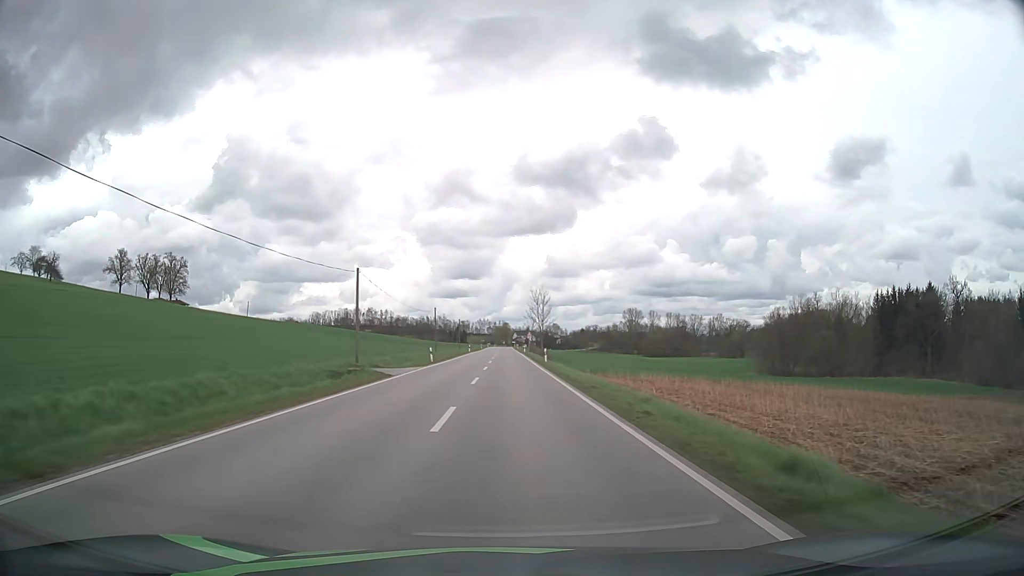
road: secondary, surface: asphalt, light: Day
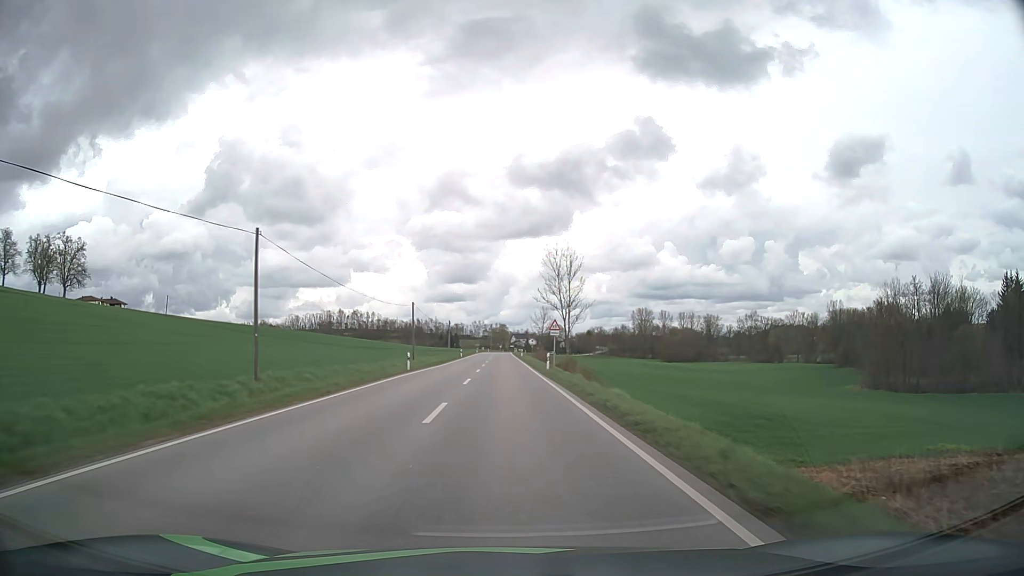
(+0.2, +59.1) m; 0°
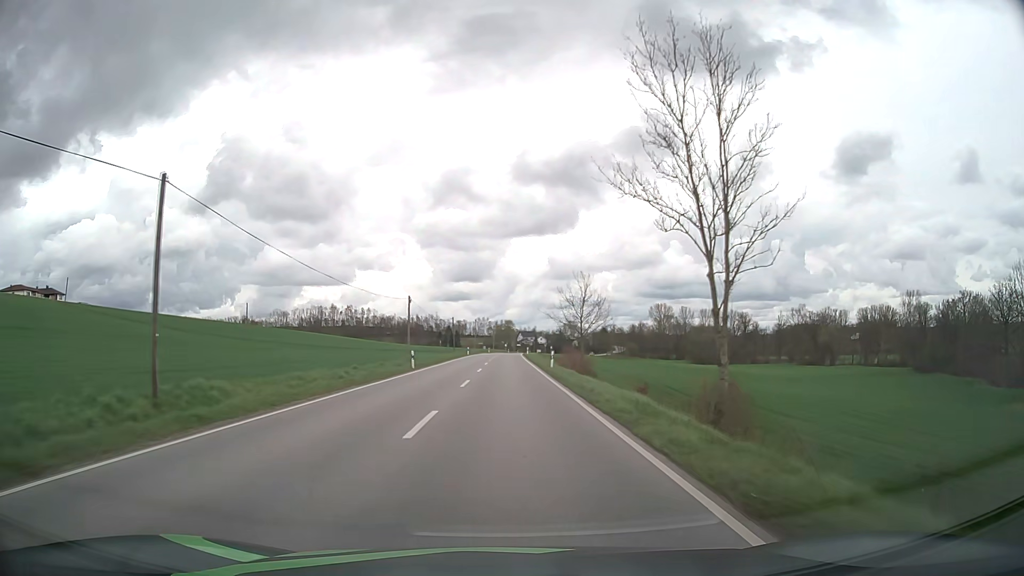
(-0.2, +50.3) m; -1°
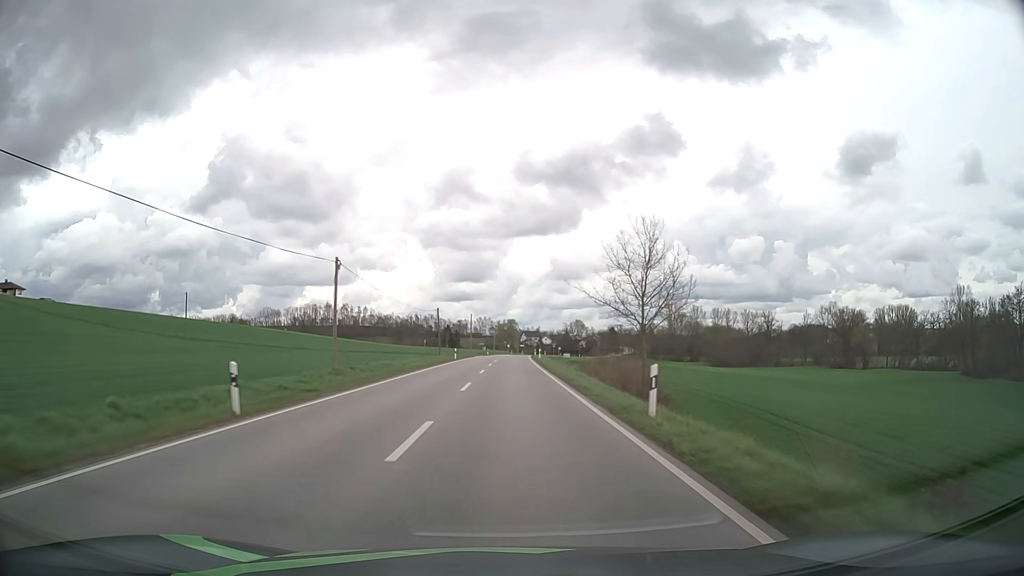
(0.0, +26.2) m; 0°
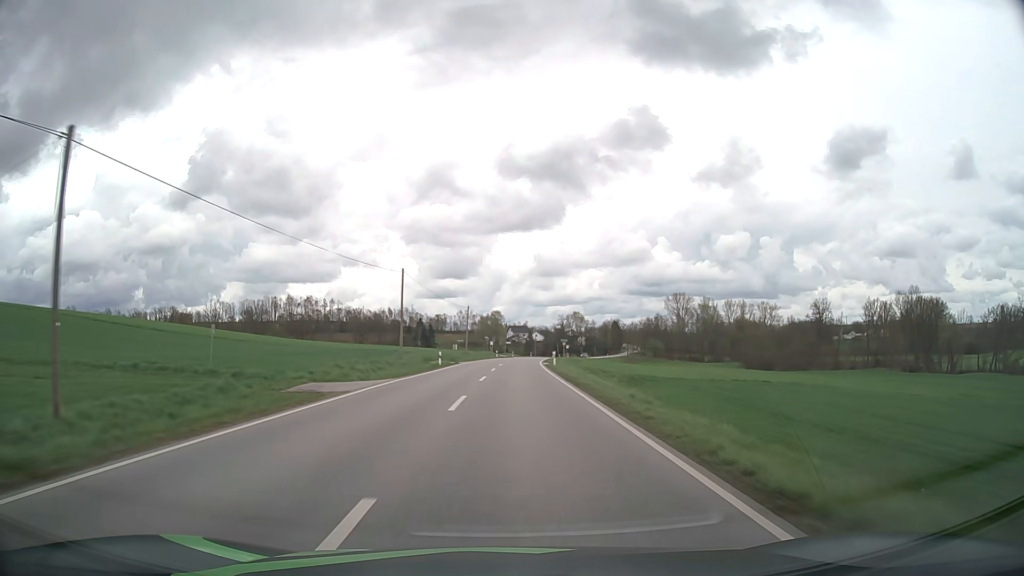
(+0.4, +66.0) m; +1°
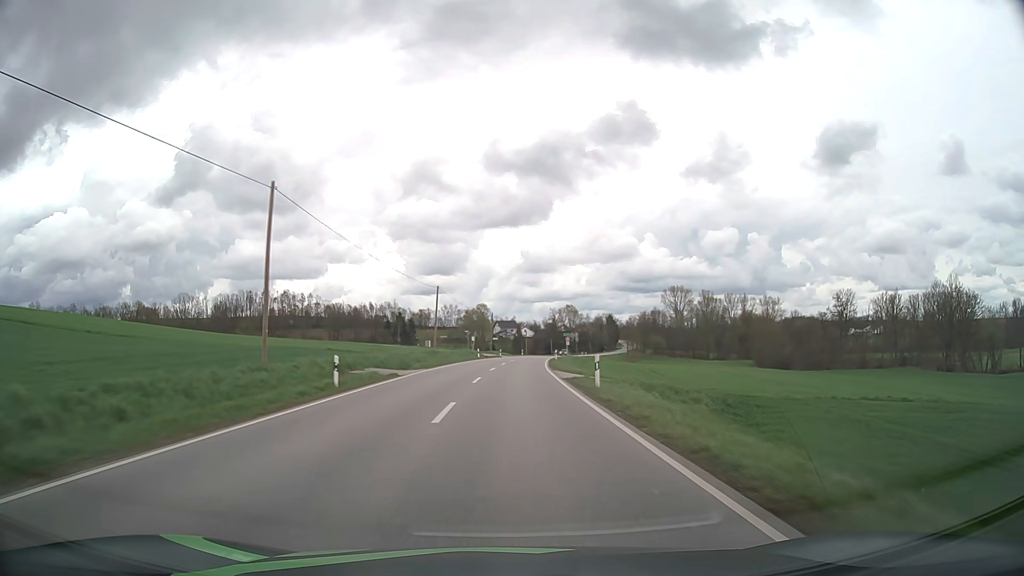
(+0.2, +26.3) m; +1°
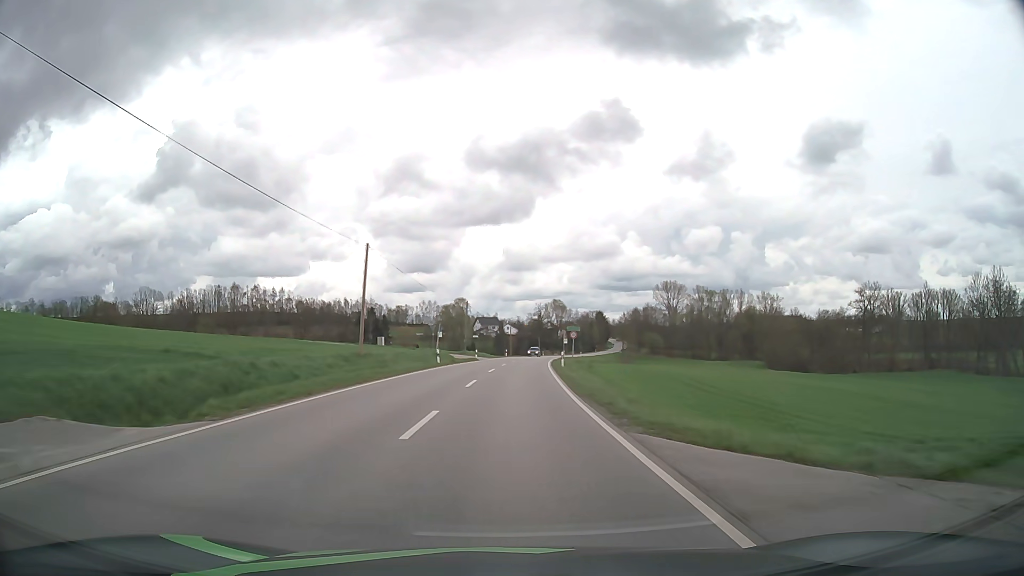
(+0.4, +26.2) m; +2°
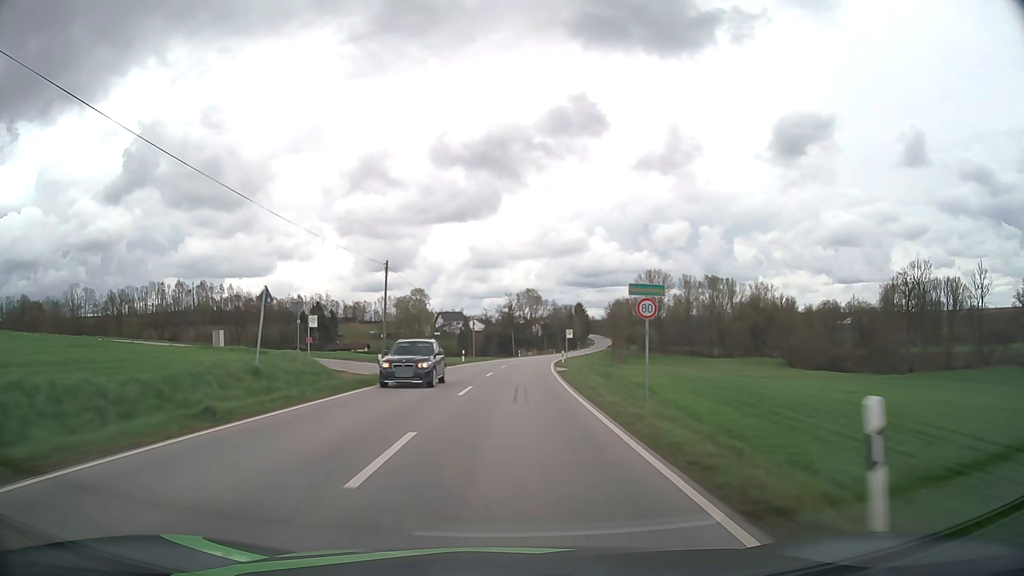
(+0.9, +39.2) m; +3°
(0, +10) (0, +20) (+1, +30) (+1, +40) (+2, +50) (+2, +60) (+3, +70) (+4, +80) (+6, +90) (+7, +100) m
